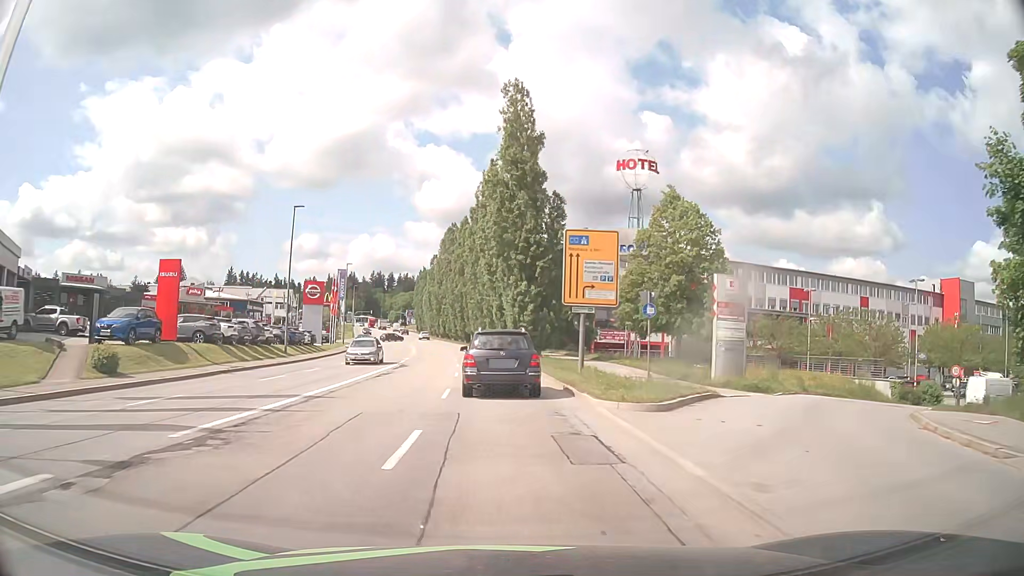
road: tertiary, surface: asphalt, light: Day
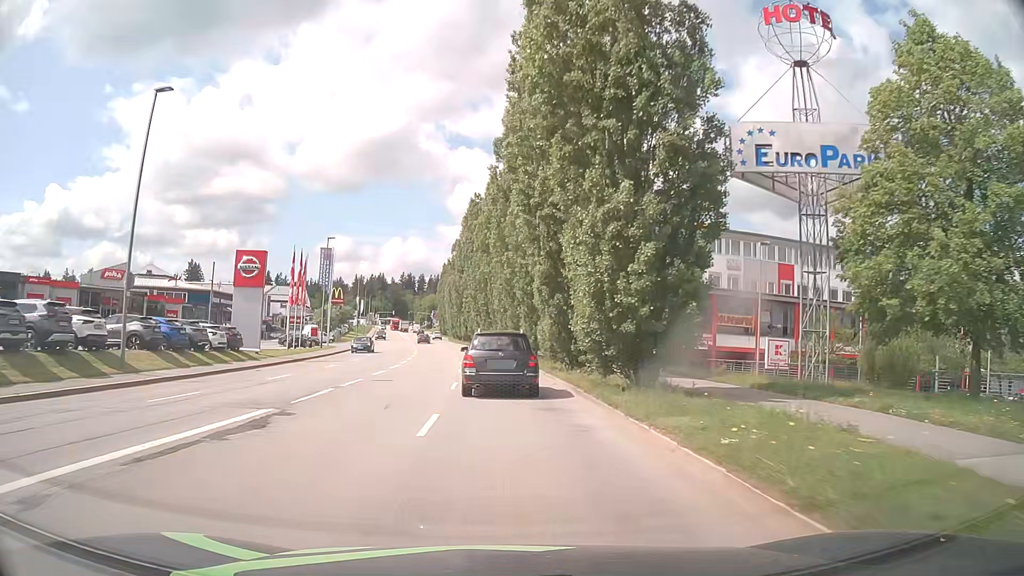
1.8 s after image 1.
(-0.7, +24.4) m; -3°
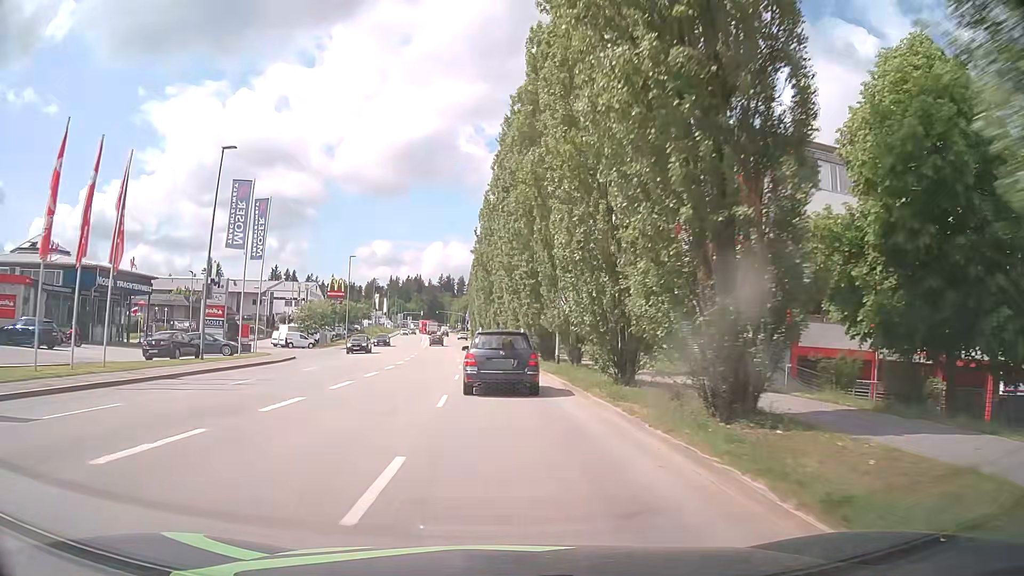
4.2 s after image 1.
(-1.1, +32.2) m; -4°
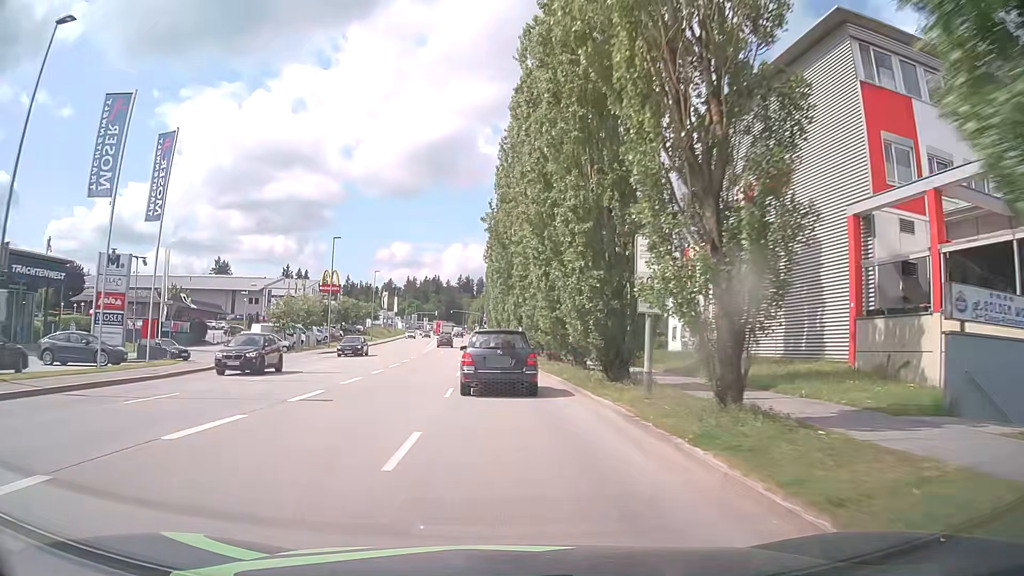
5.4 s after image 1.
(-0.2, +16.2) m; -2°
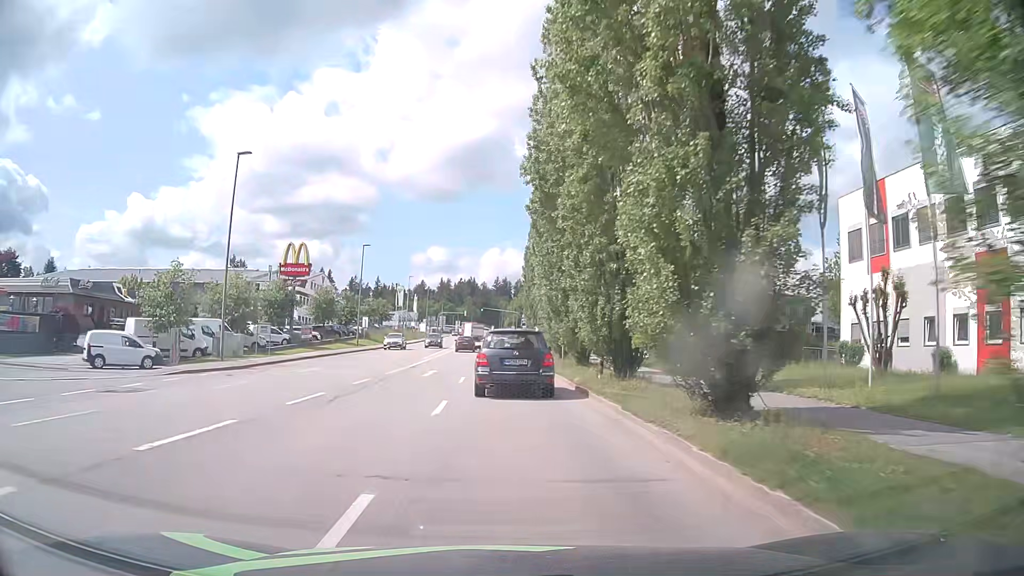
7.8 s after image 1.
(-0.9, +31.0) m; -3°
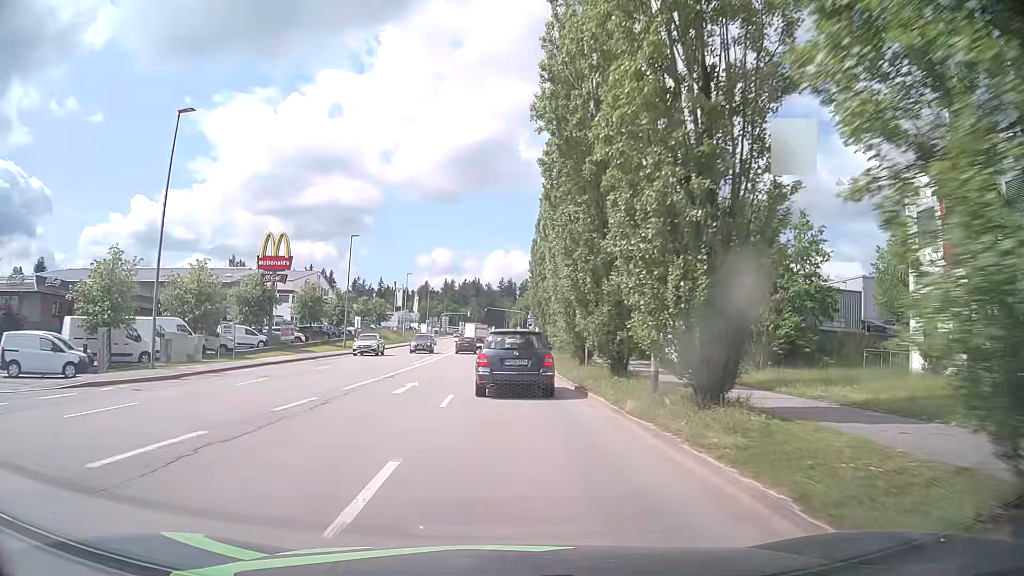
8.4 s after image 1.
(0.0, +7.4) m; 0°
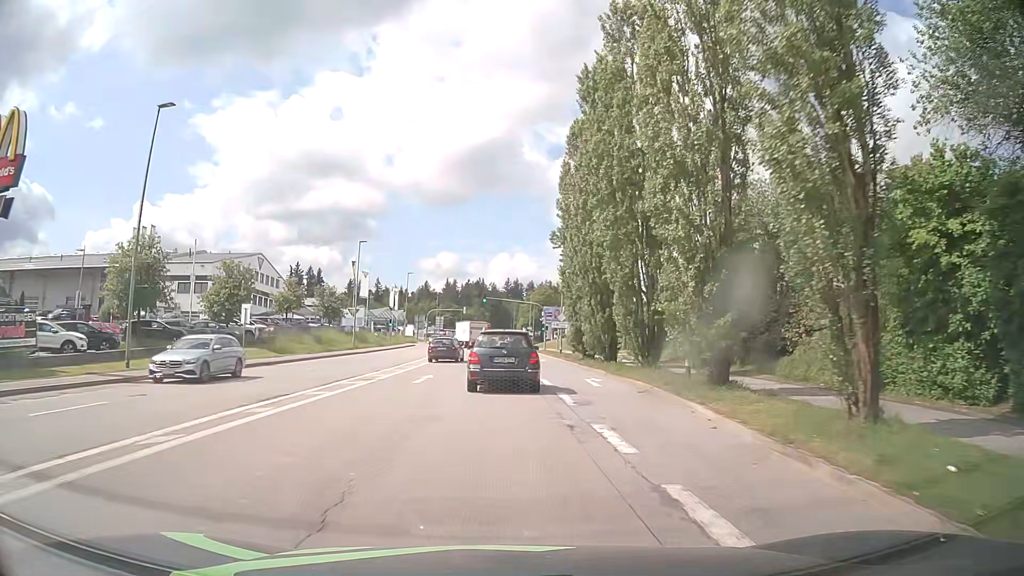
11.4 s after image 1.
(-0.4, +36.8) m; -1°
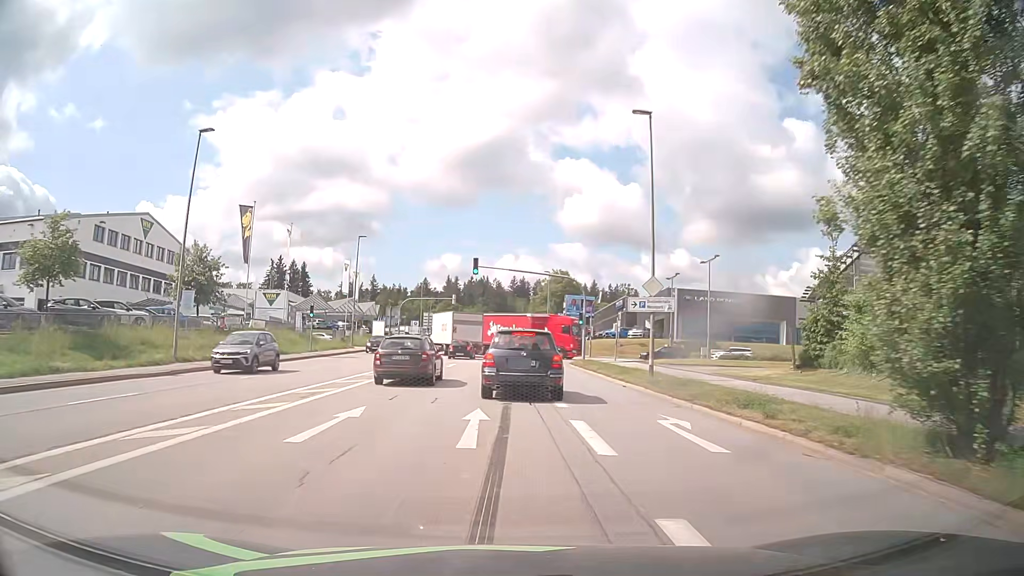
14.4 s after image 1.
(0.0, +36.6) m; -1°
(0, +10) (0, +20) (0, +30) (0, +40) (0, +50) (0, +60) (0, +70) (0, +80) (0, +90) (0, +100) m
